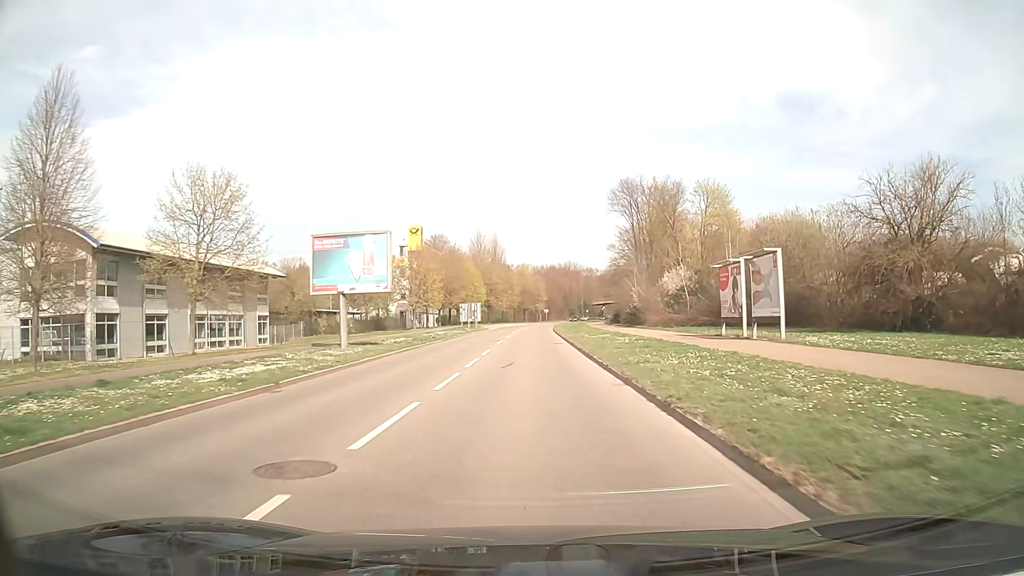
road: secondary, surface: asphalt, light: Day
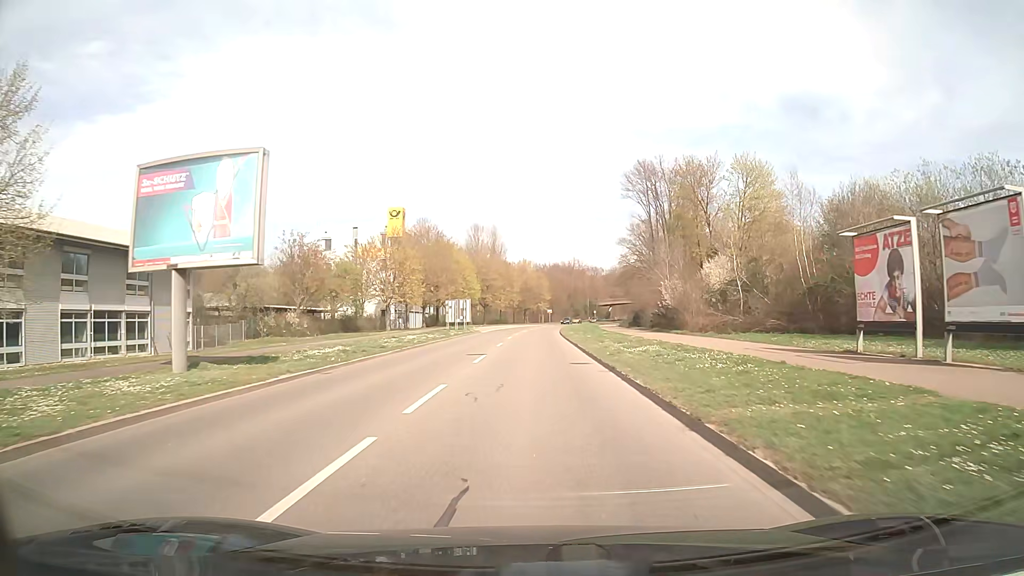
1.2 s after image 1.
(0.0, +15.5) m; 0°
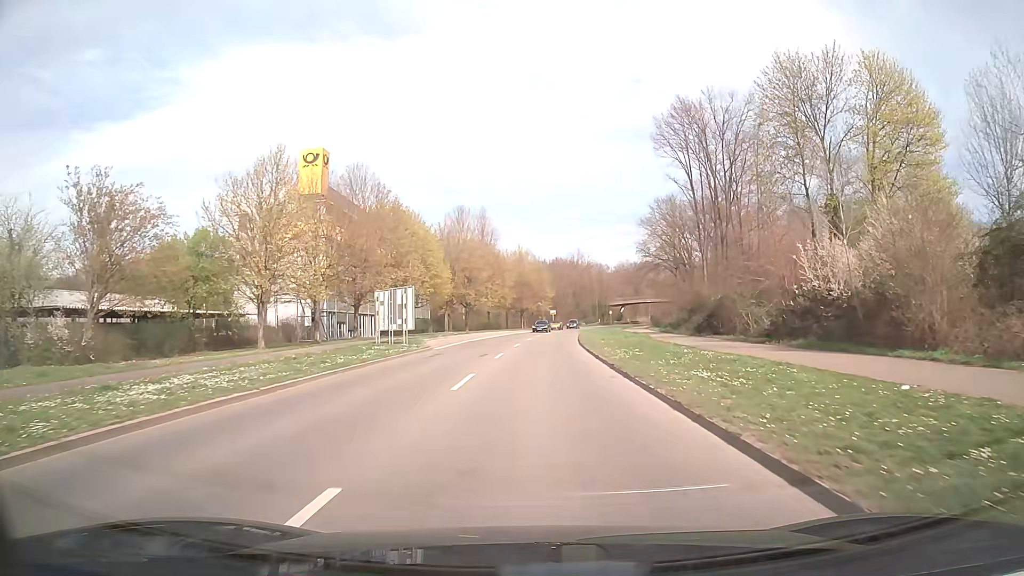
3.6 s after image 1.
(0.0, +31.0) m; 0°
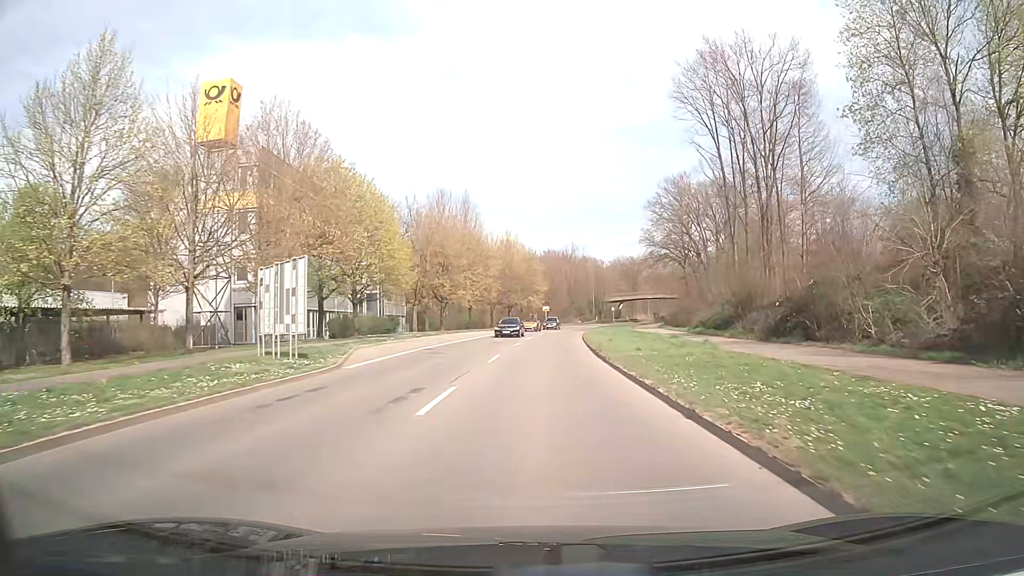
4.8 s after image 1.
(+0.2, +15.7) m; +1°
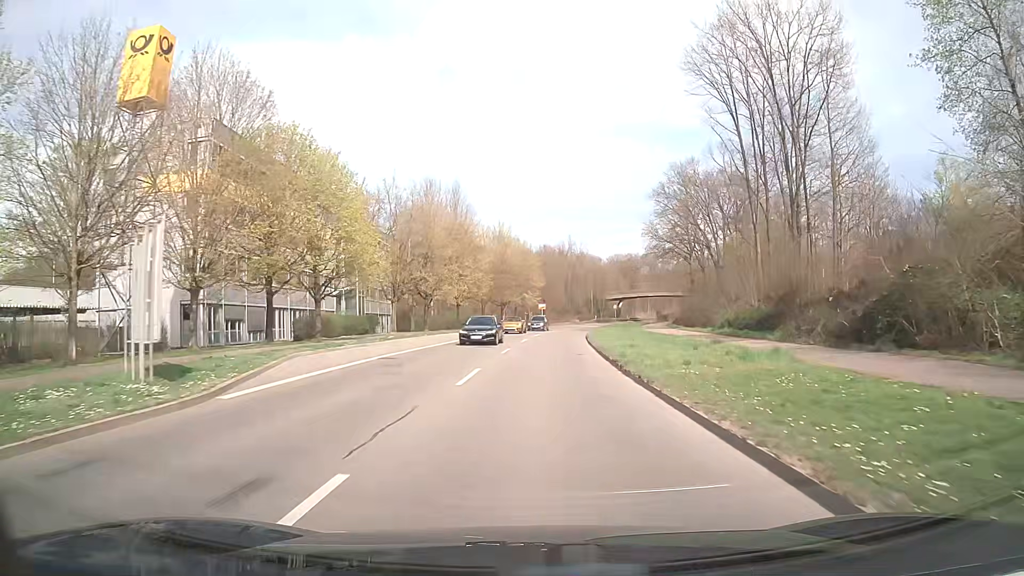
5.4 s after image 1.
(+0.1, +7.9) m; +1°
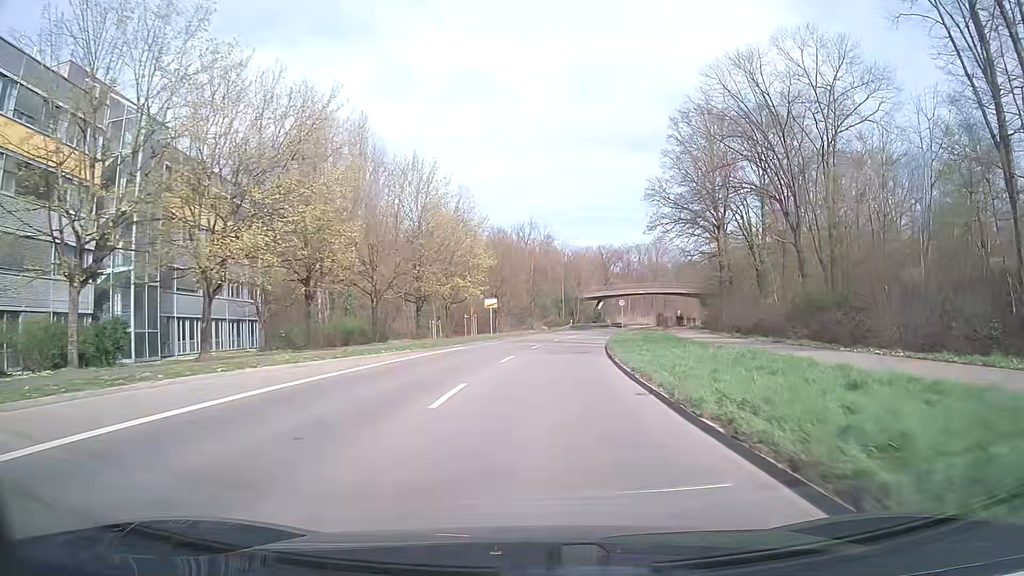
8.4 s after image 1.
(+1.1, +39.1) m; +4°
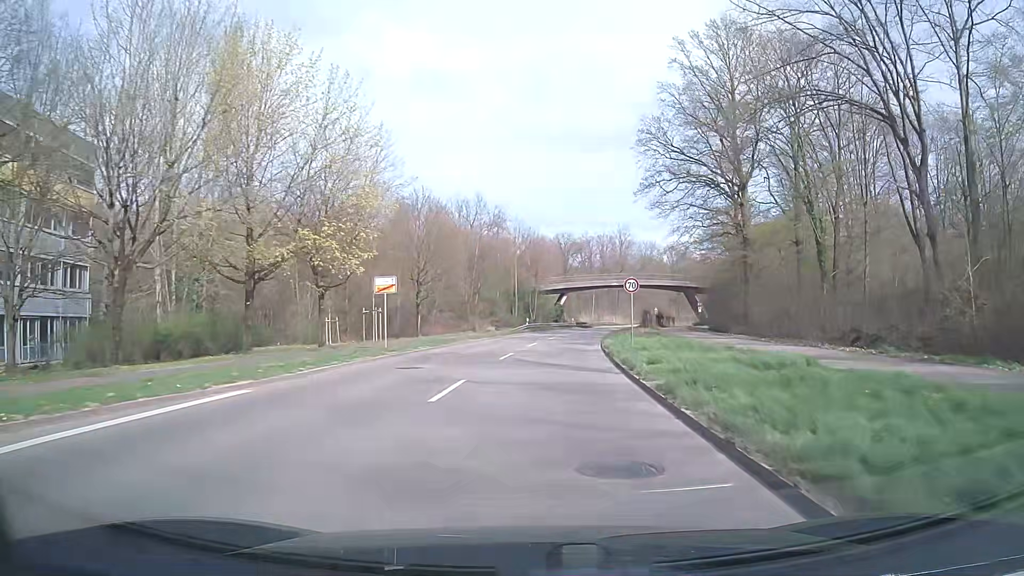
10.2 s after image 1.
(+0.7, +23.5) m; +4°
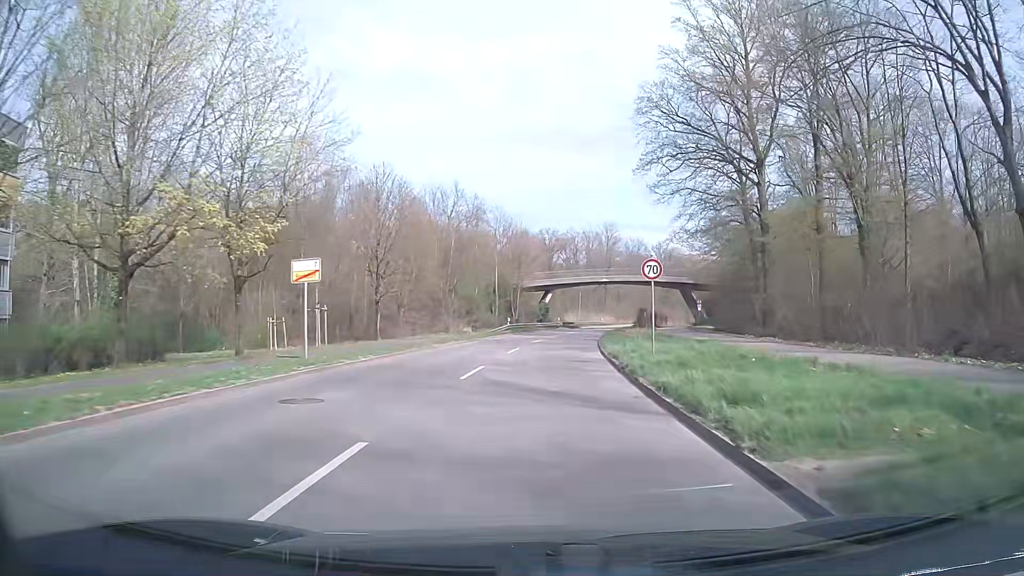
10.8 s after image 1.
(+0.1, +7.9) m; 0°
(0, +10) (+1, +20) (+2, +30) (+3, +40) (+4, +50) (+6, +60) (+7, +70) (+9, +79) (+12, +89) (+14, +99) m
